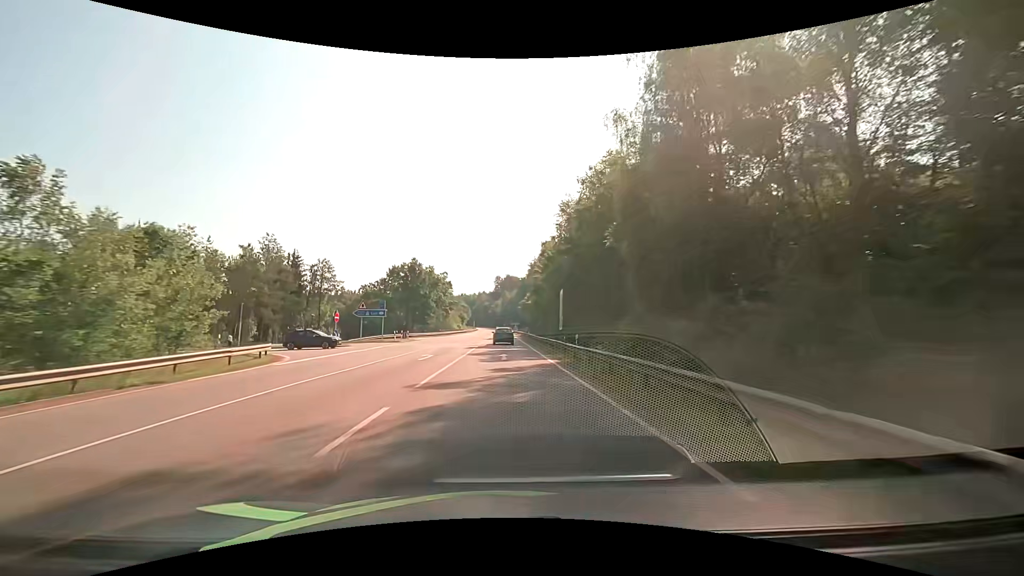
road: secondary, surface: asphalt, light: Day
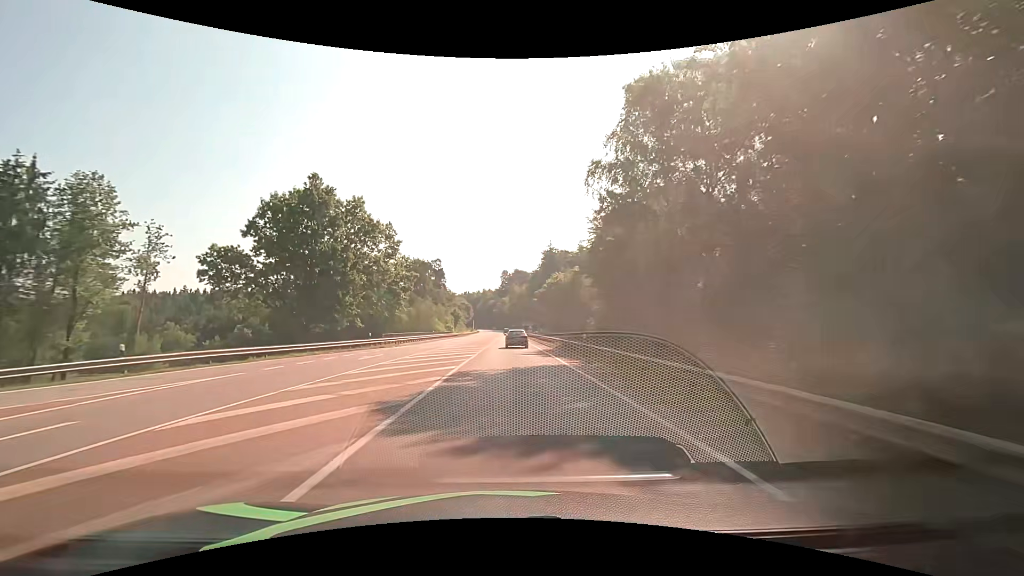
(-0.8, +53.0) m; -1°
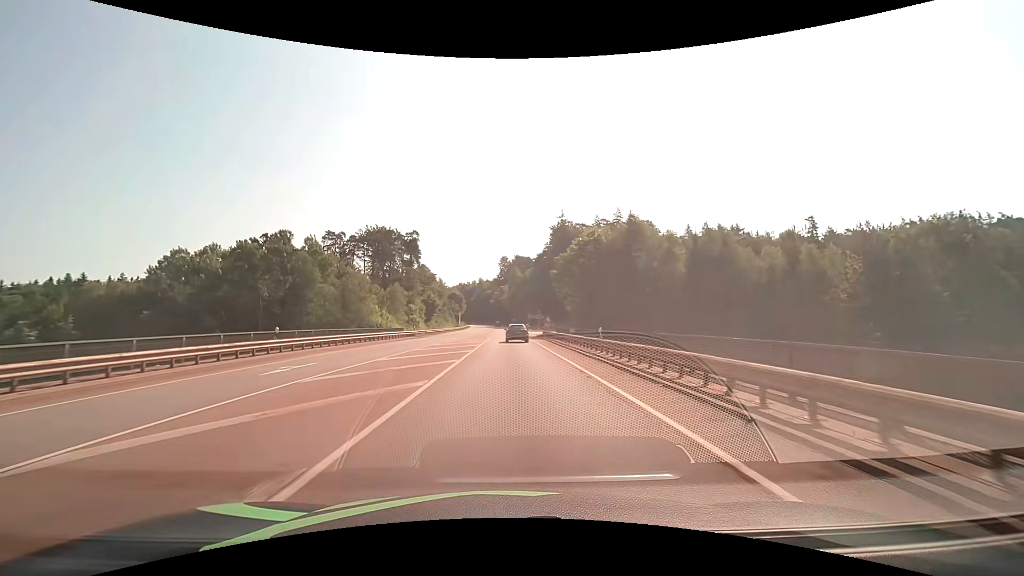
(0.0, +48.8) m; 0°
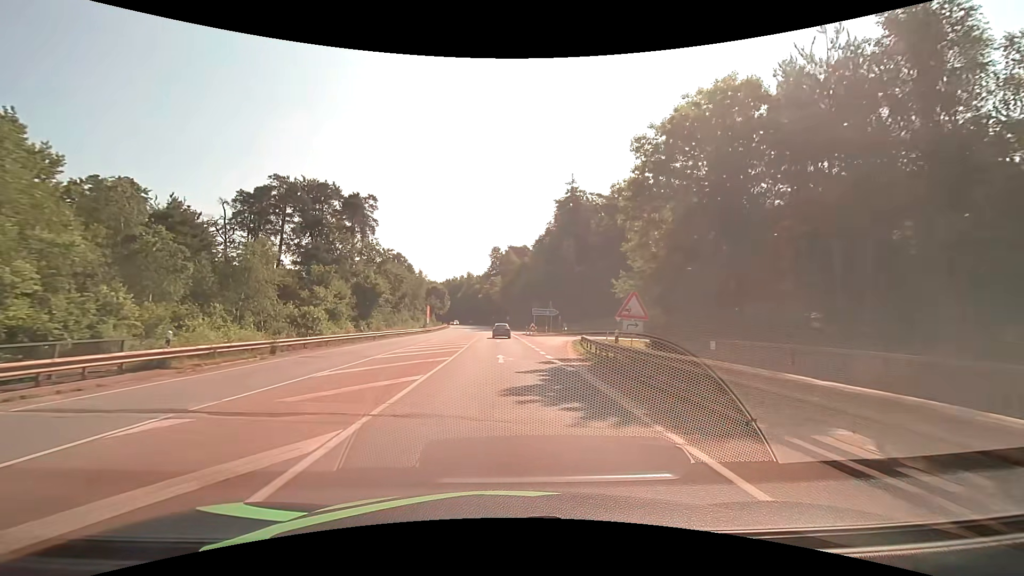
(-0.1, +41.5) m; +1°
(0, +10) (0, +20) (+1, +30) (+2, +40) (+4, +50) (+7, +59) (+13, +67) (+21, +73) (+31, +76) (+41, +77) m
